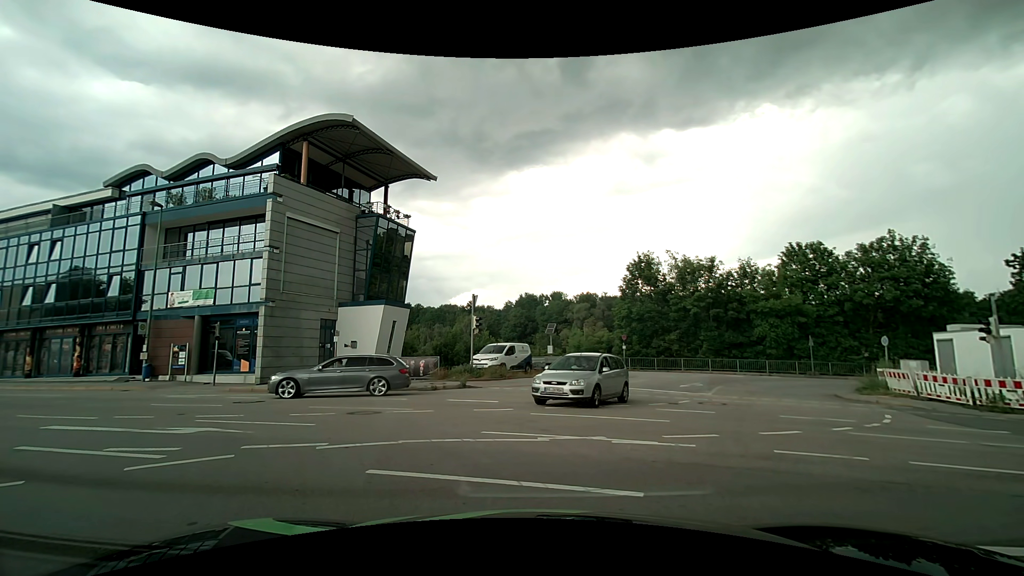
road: tertiary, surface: asphalt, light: Day
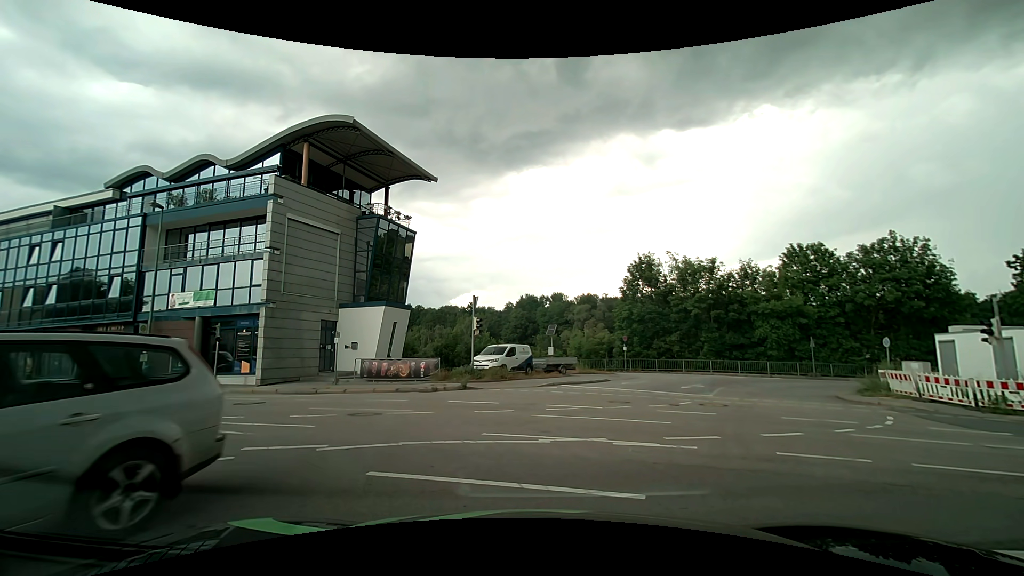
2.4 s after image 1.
(0.0, 0.0) m; 0°
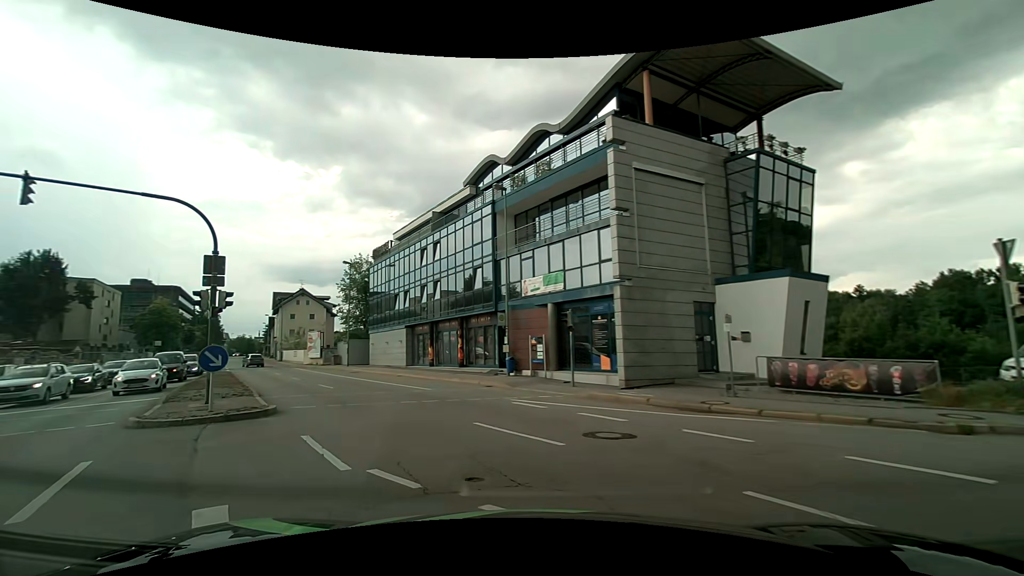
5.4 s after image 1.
(-2.9, +8.8) m; -38°
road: primary
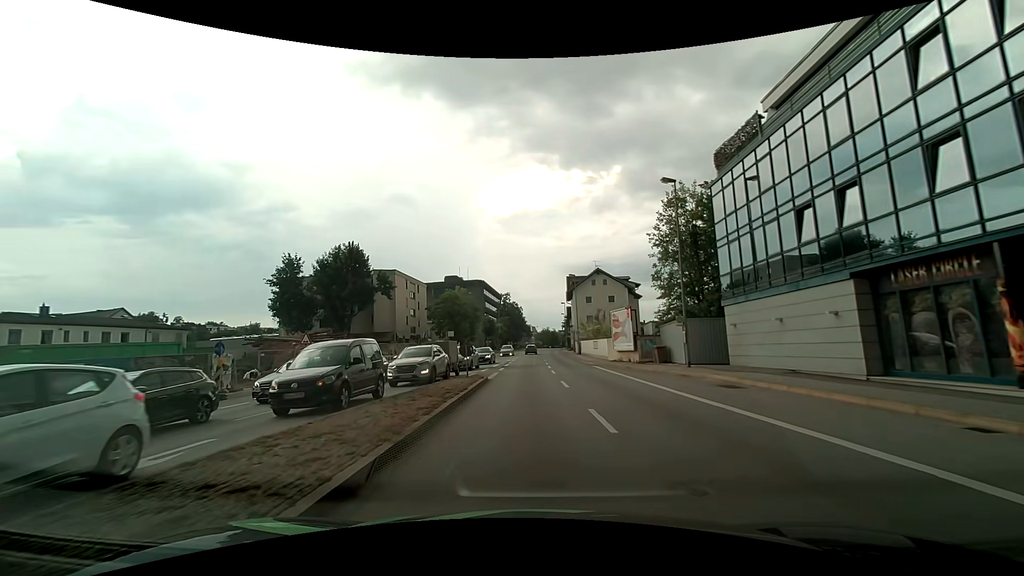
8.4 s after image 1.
(-9.7, +22.0) m; -34°
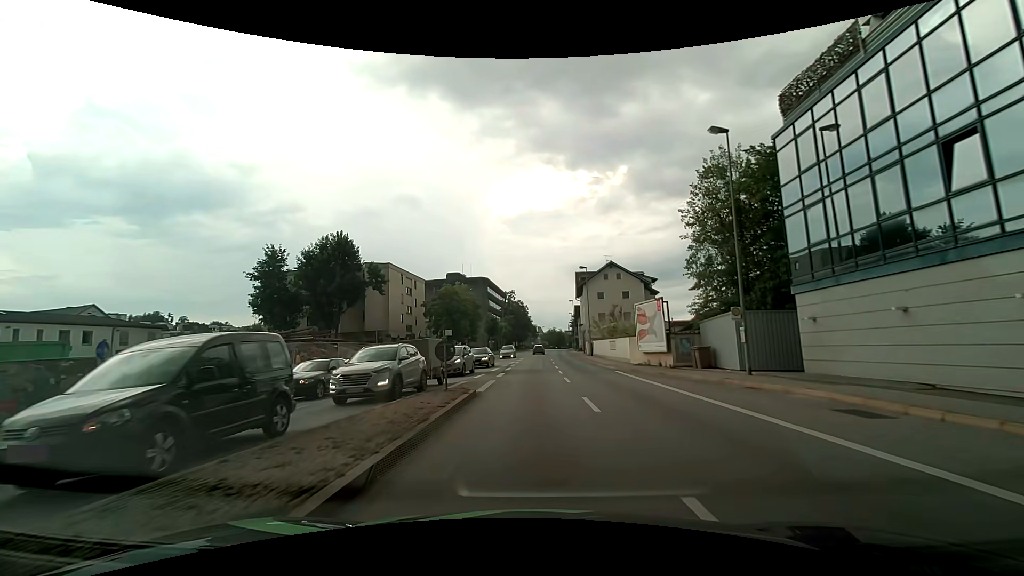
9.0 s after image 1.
(0.0, +6.6) m; 0°
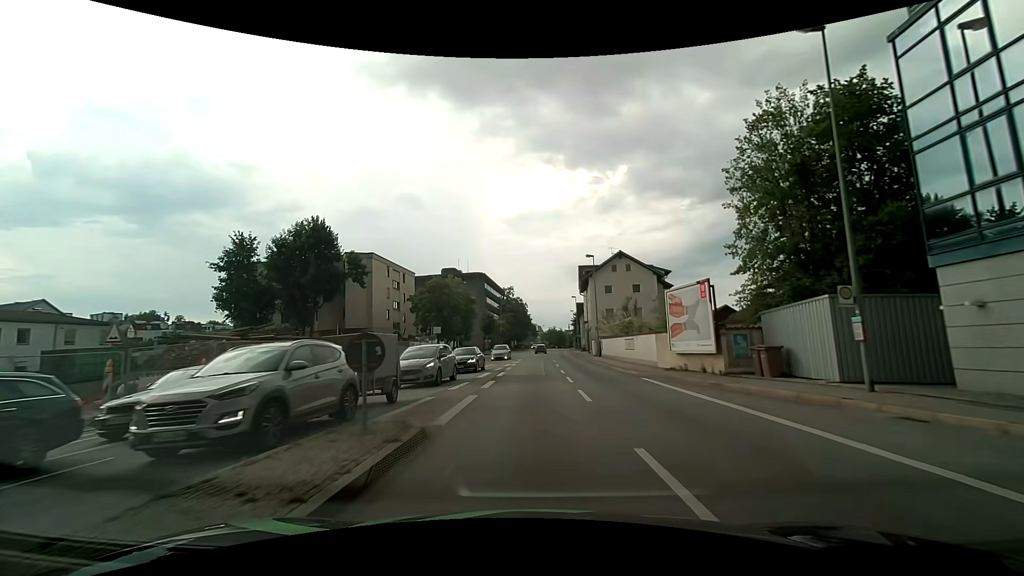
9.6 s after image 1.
(-0.1, +7.0) m; 0°
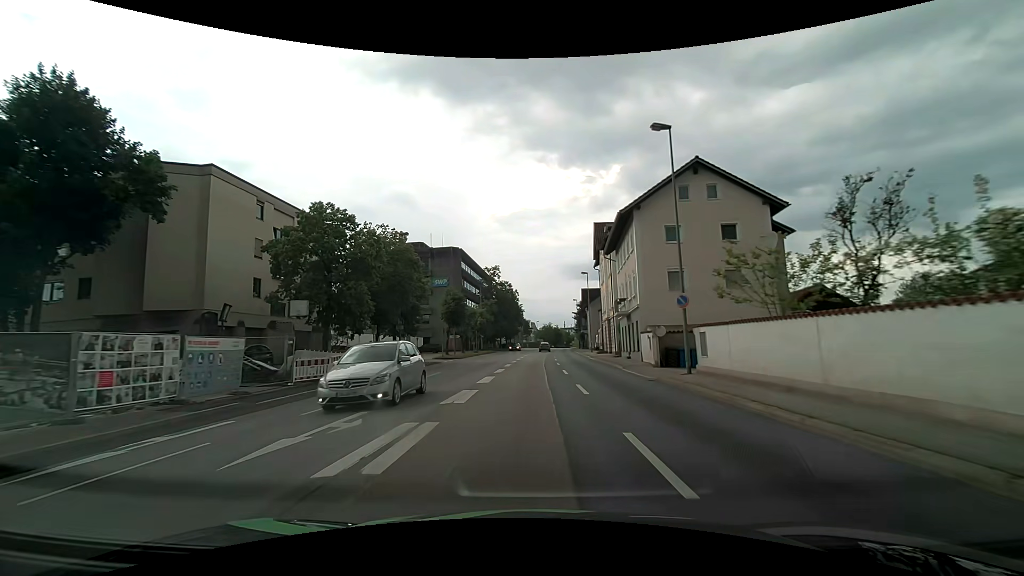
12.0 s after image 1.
(+0.3, +29.7) m; +1°
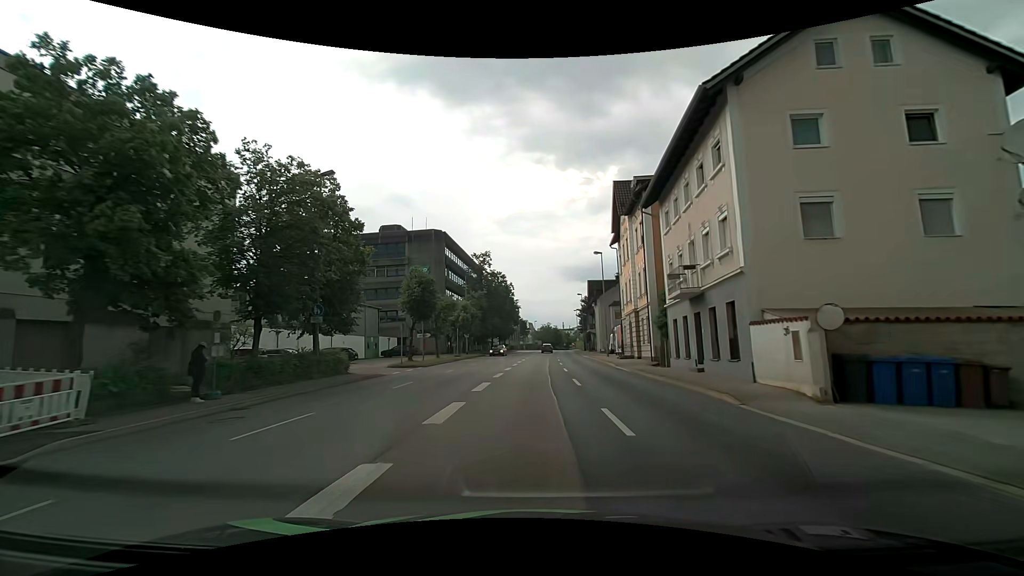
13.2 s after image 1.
(0.0, +15.0) m; 0°
(0, +10) (0, +20) (0, +30) (0, +40) (+1, +50) (+1, +60) (+2, +70) (+2, +80) (+3, +90) (+4, +100) m
